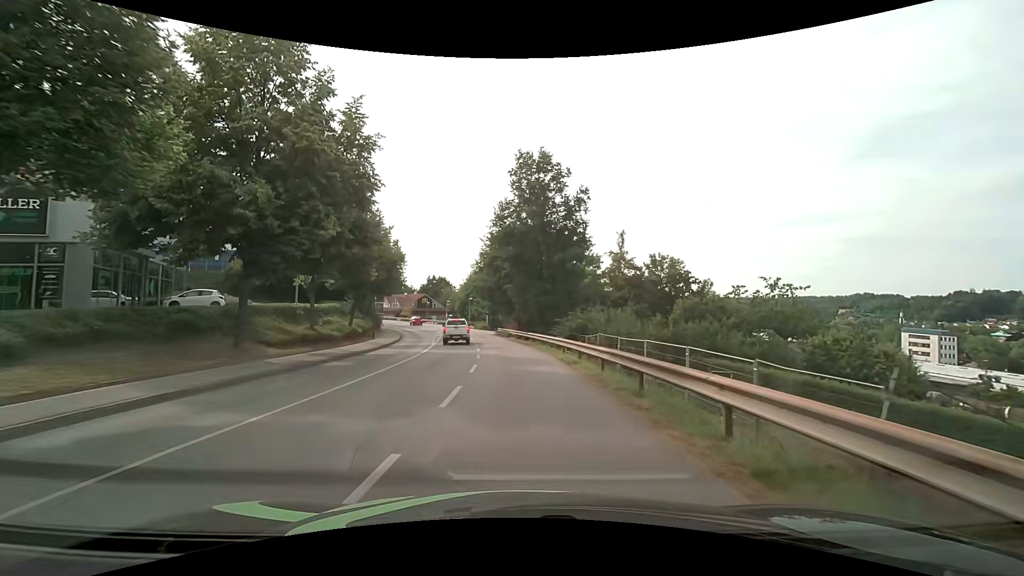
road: tertiary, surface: asphalt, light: Day
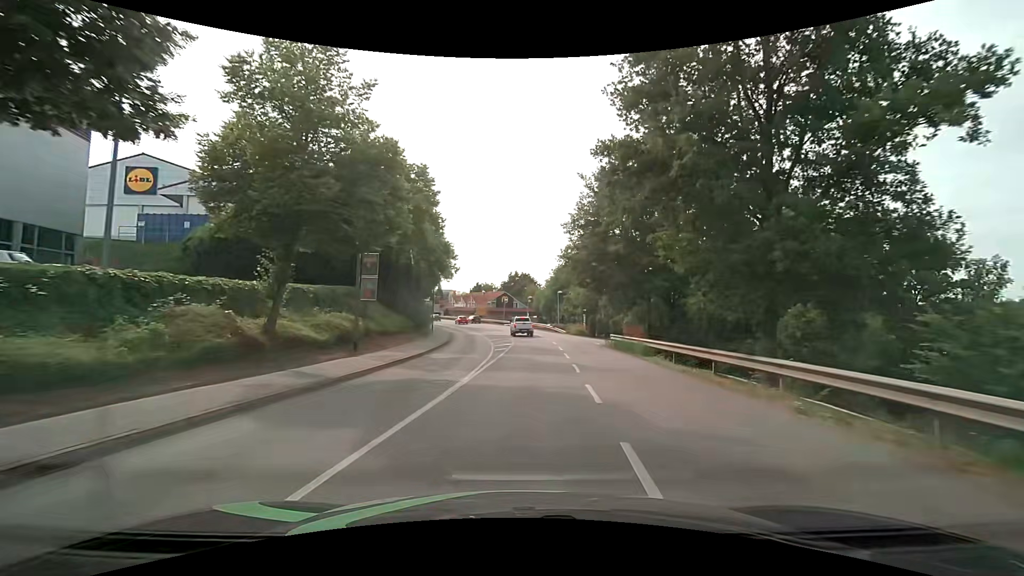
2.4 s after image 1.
(-2.0, +23.3) m; -9°
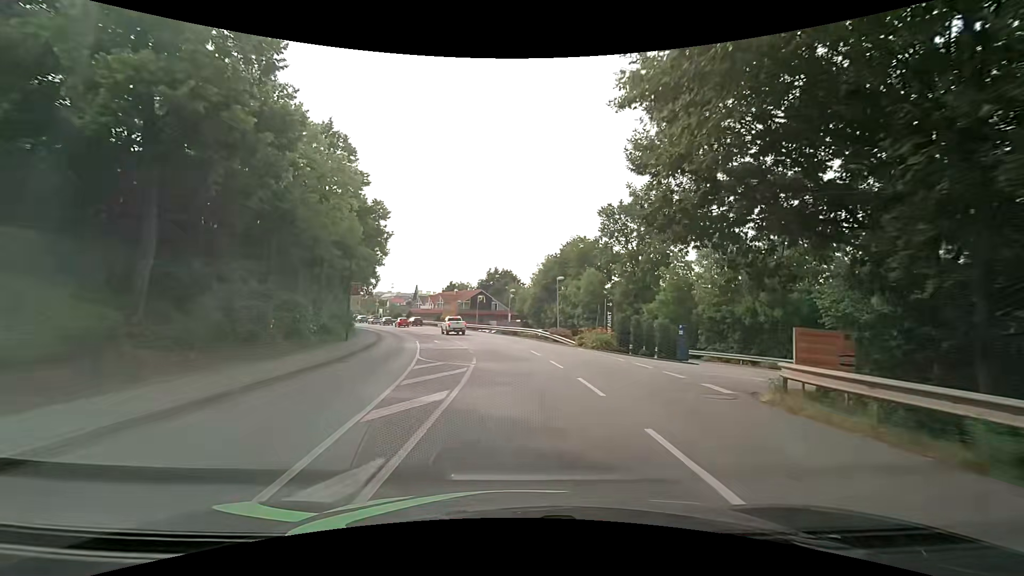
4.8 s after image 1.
(+0.3, +23.2) m; +2°
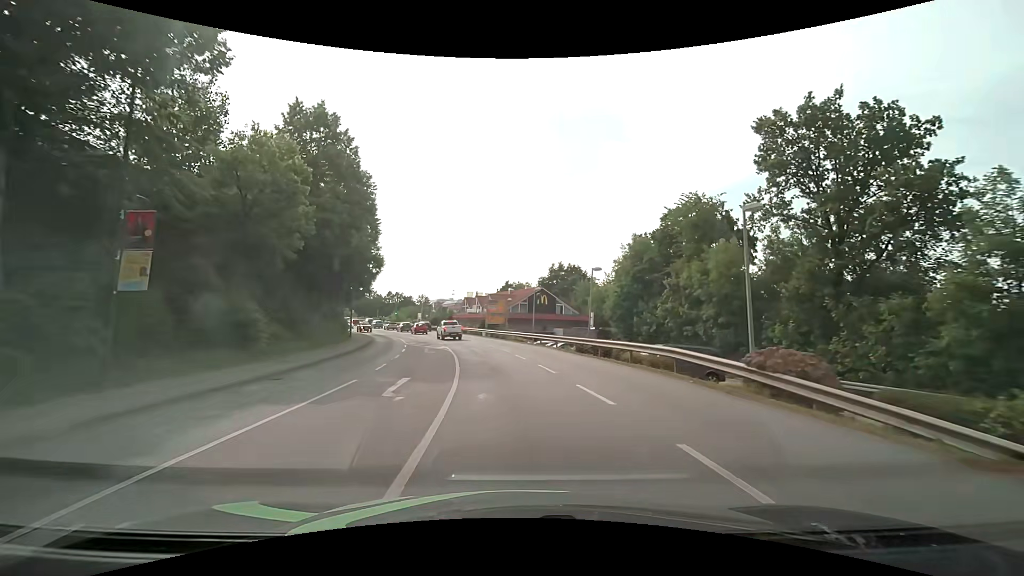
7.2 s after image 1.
(-1.2, +24.3) m; -8°
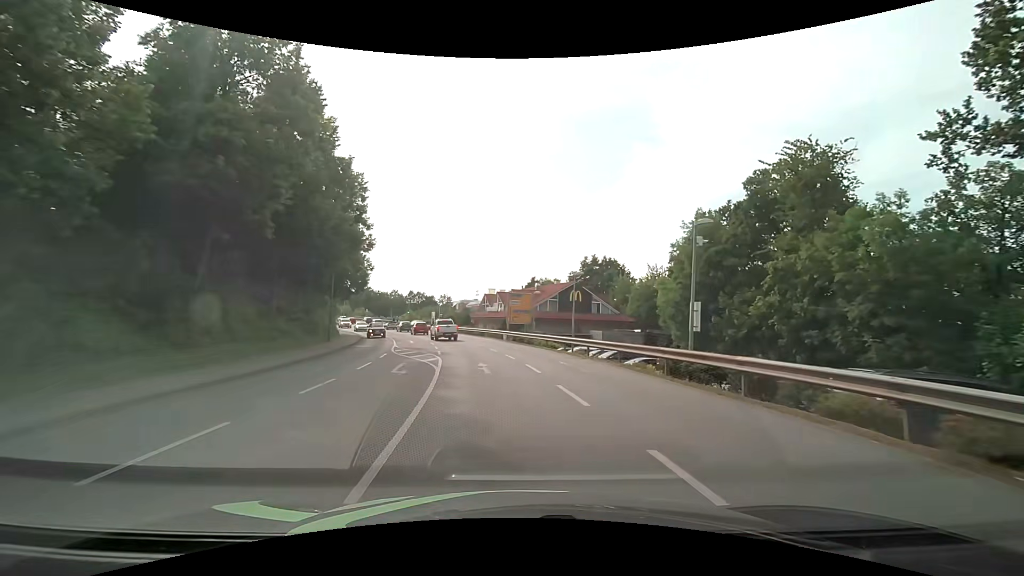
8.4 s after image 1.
(-0.2, +12.3) m; -3°
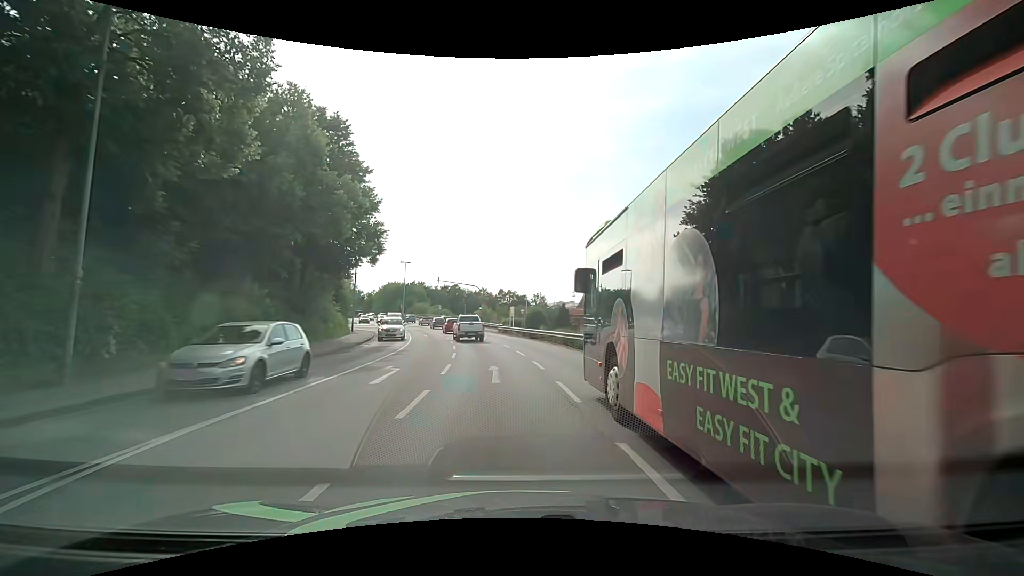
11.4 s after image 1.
(-2.3, +28.9) m; -10°
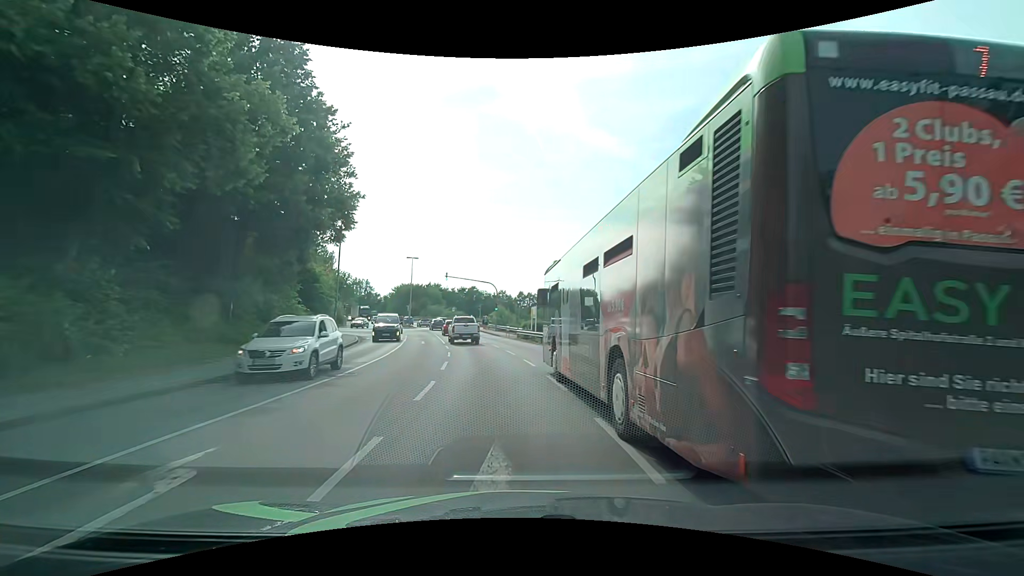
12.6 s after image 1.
(-0.2, +10.1) m; -2°
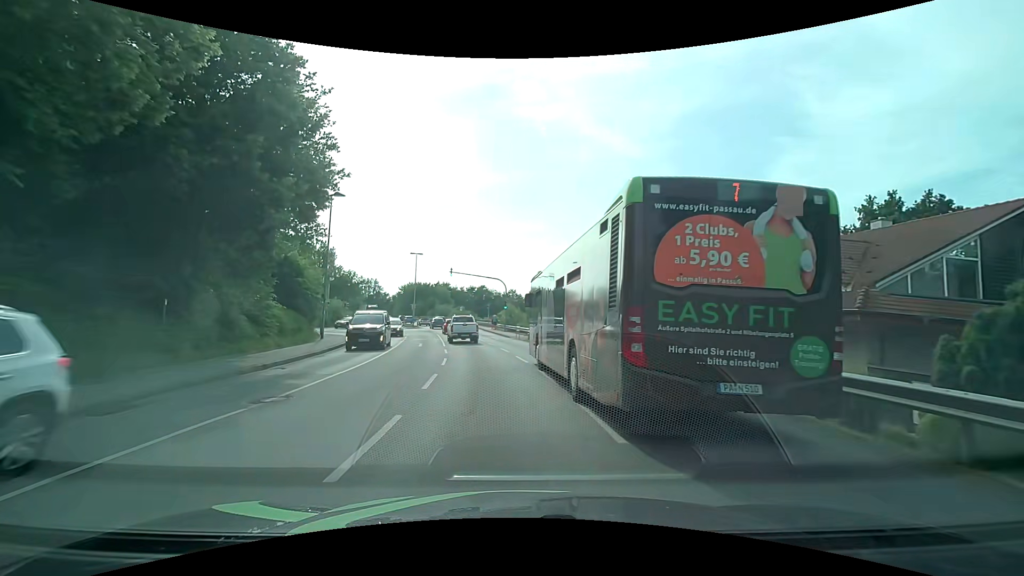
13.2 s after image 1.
(-0.1, +4.5) m; -2°
(0, +10) (-1, +20) (-2, +30) (-4, +40) (-6, +50) (-8, +59) (-10, +69) (-13, +79) (-16, +88) (-20, +97) m
